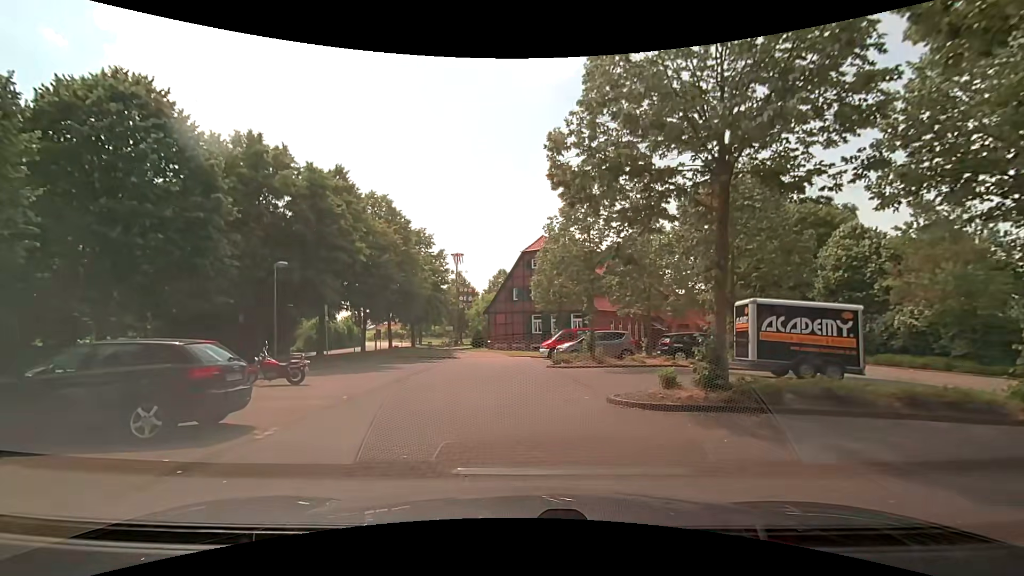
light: Day
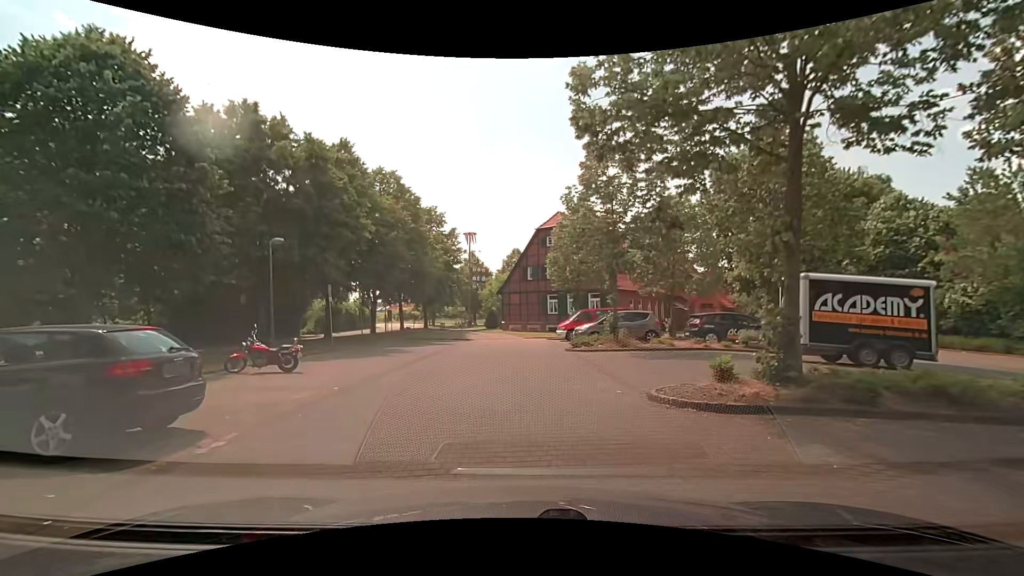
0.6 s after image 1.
(0.0, +1.8) m; 0°
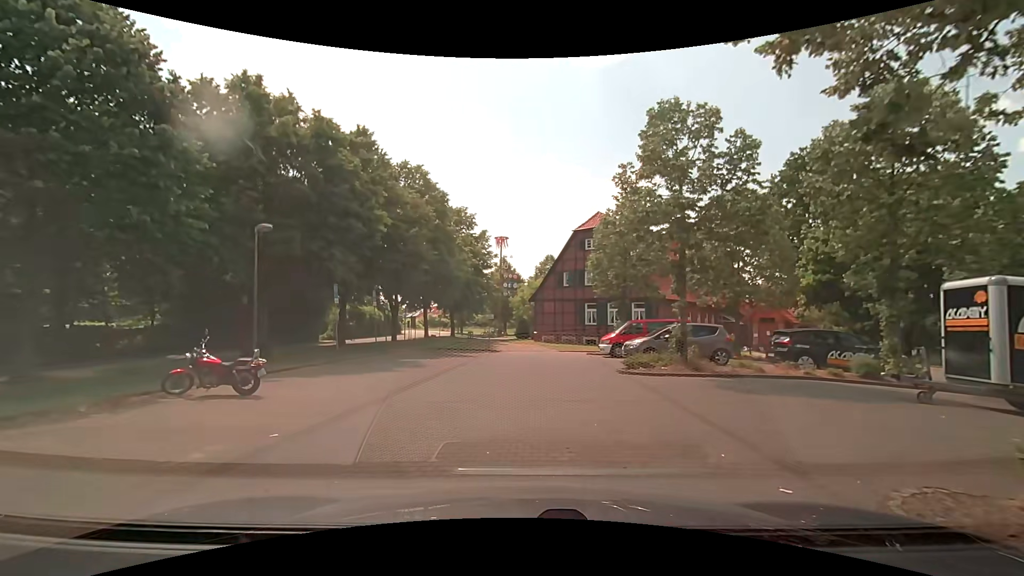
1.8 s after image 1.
(-0.2, +4.2) m; -3°
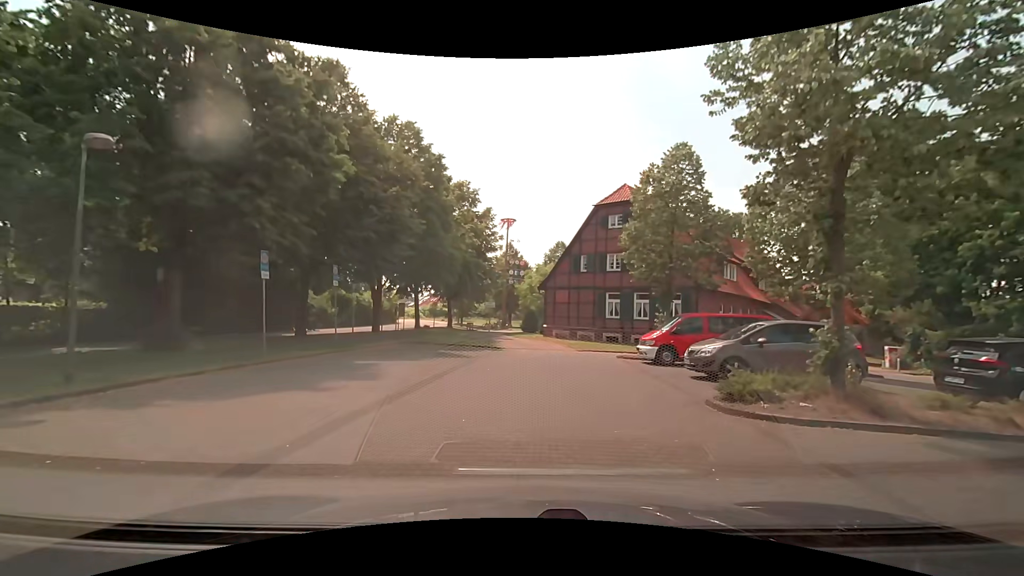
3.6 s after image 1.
(-0.4, +7.0) m; -2°
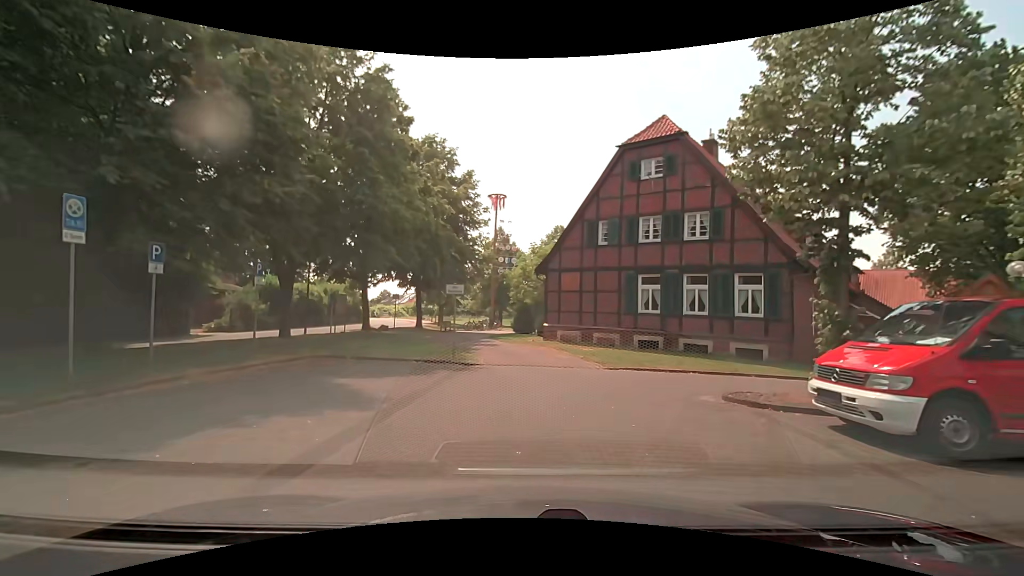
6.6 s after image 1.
(+0.1, +11.7) m; +2°
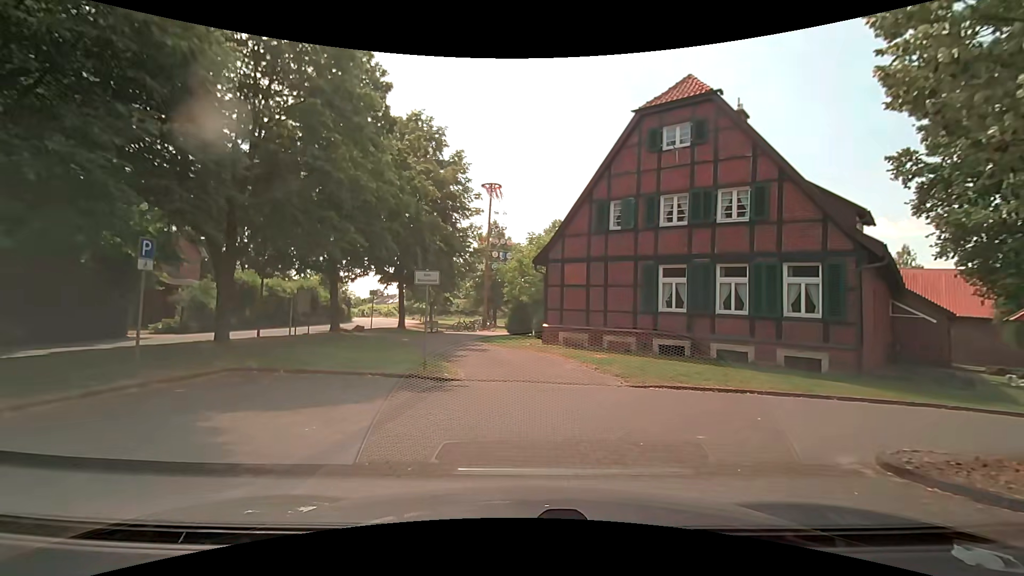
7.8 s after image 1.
(-0.1, +4.1) m; -2°
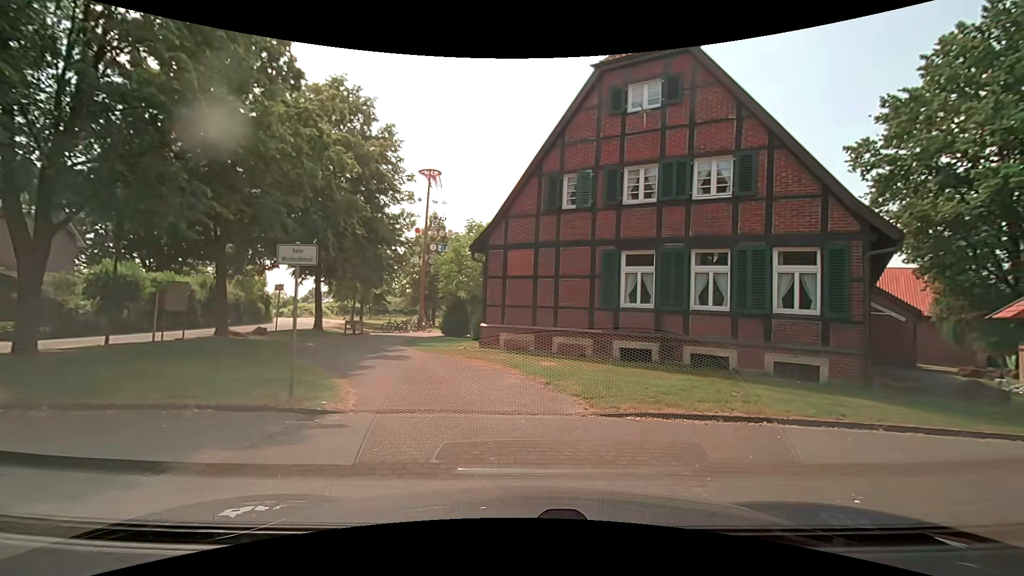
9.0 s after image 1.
(+0.2, +3.9) m; +7°
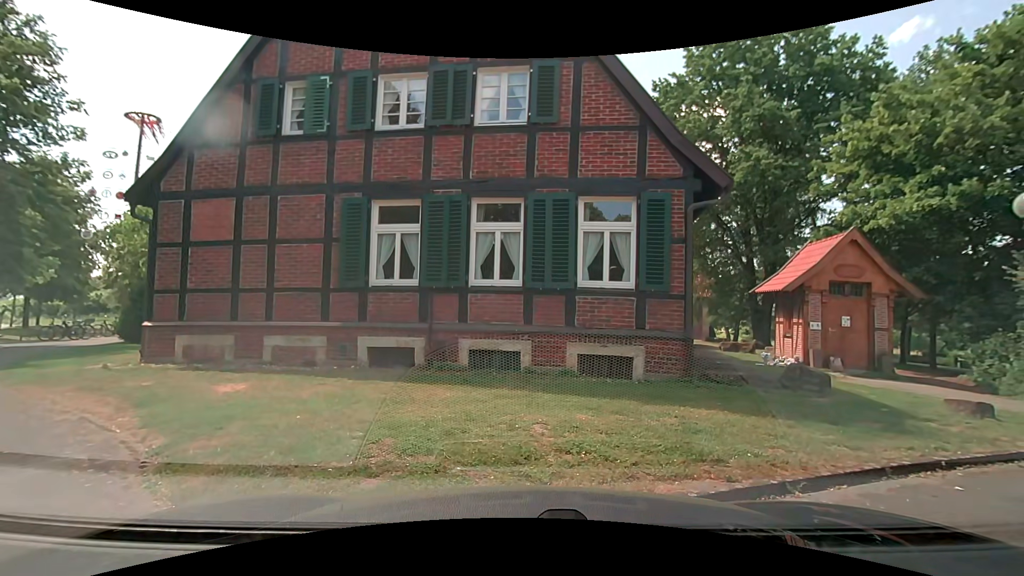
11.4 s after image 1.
(+0.9, +5.1) m; +22°
